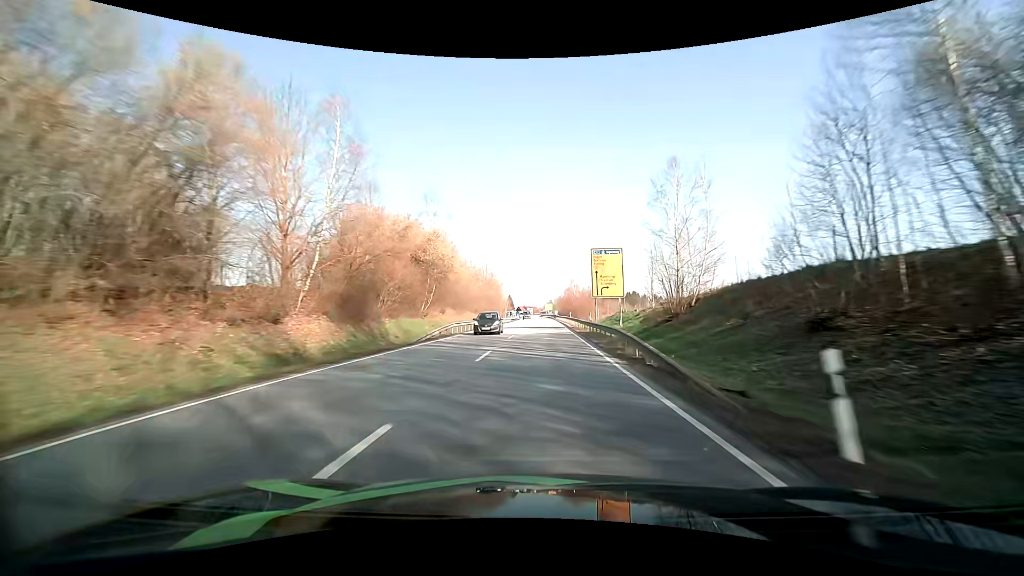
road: primary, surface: asphalt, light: Day
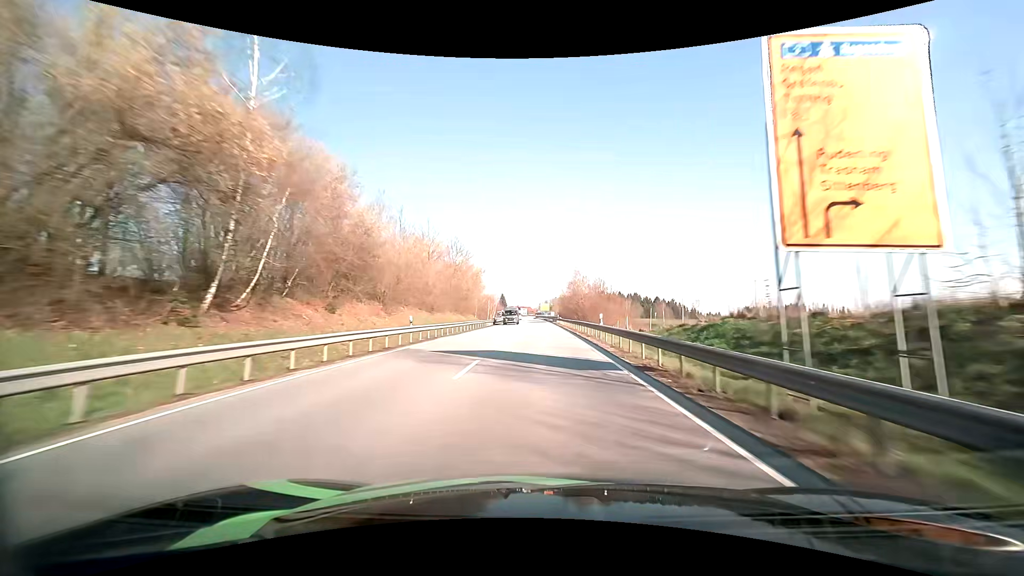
(+0.1, +30.8) m; 0°
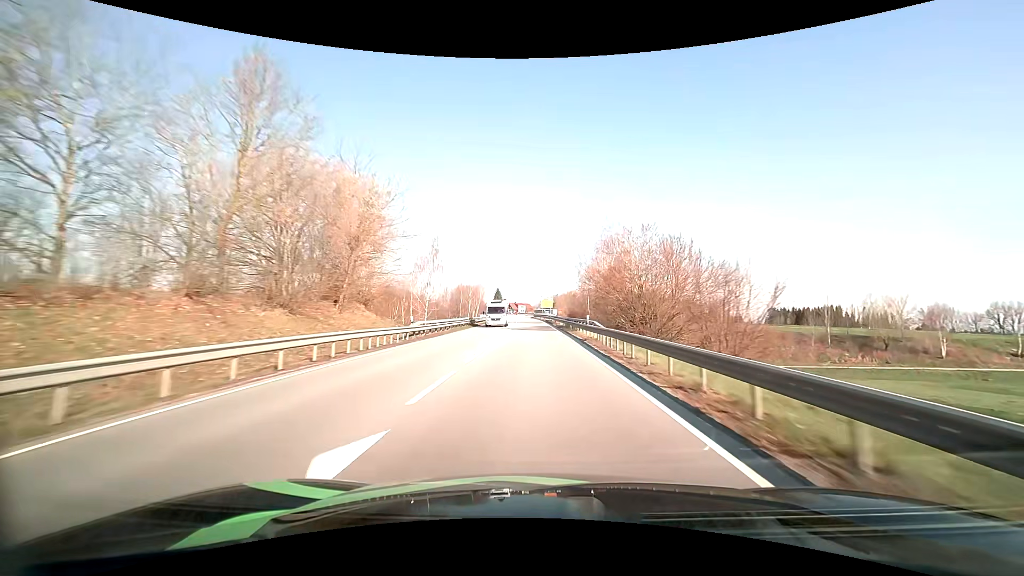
(+0.3, +46.3) m; 0°
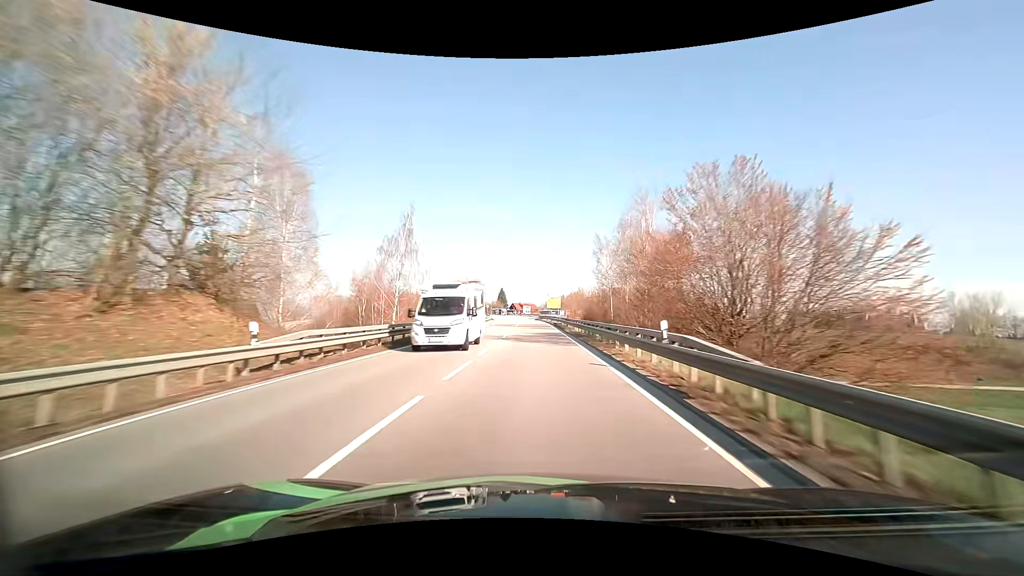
(-0.1, +15.4) m; -1°
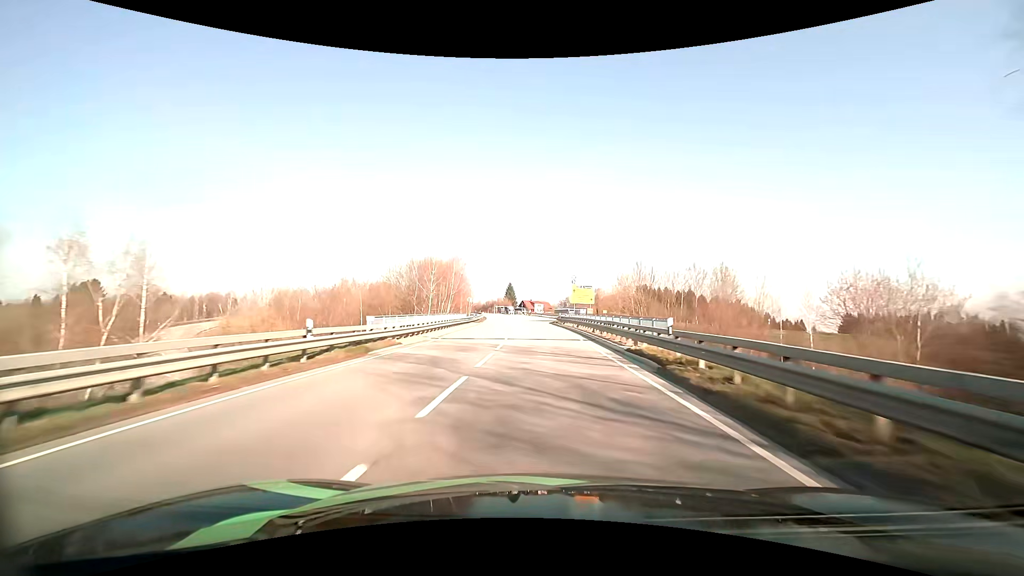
(-0.6, +45.9) m; -1°
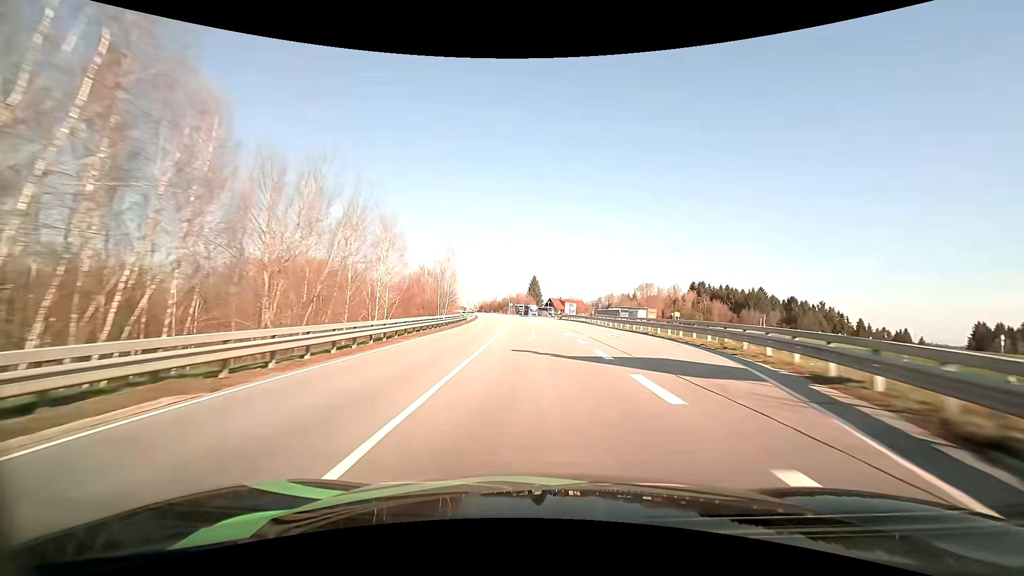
(-1.5, +60.1) m; -3°
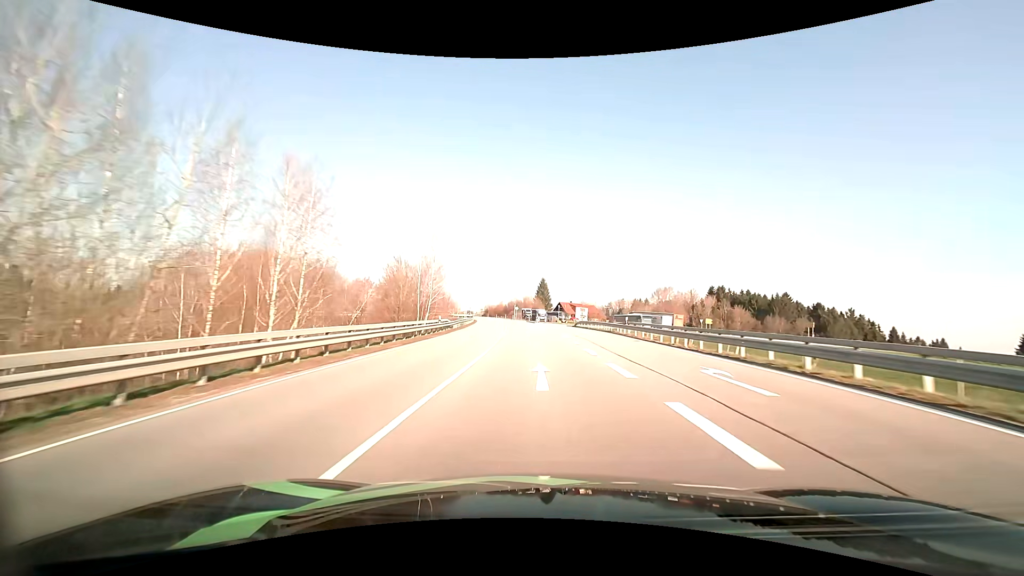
(-0.2, +14.8) m; -1°
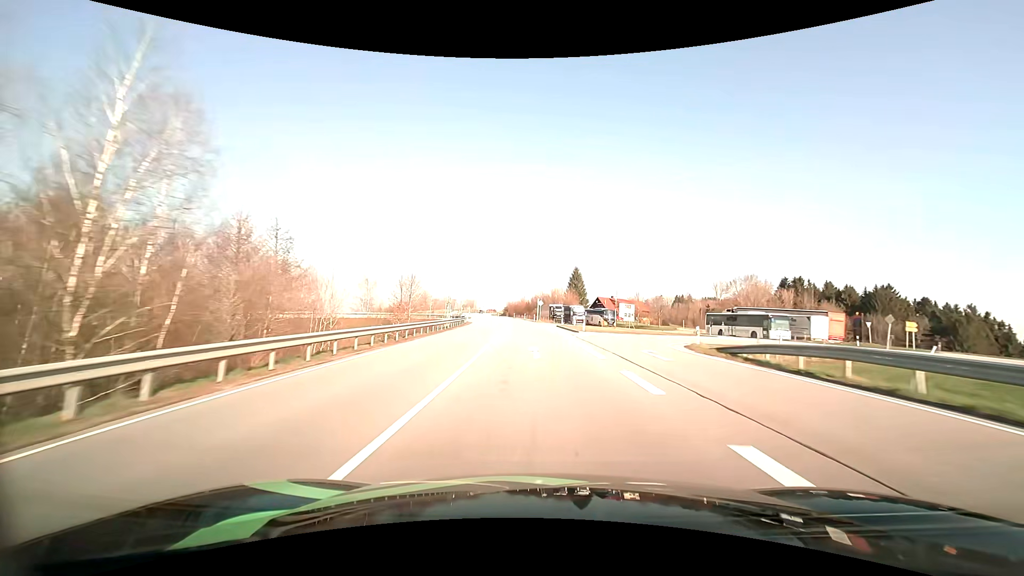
(-1.0, +44.4) m; -3°
(0, +10) (0, +20) (-1, +30) (-1, +40) (-2, +50) (-3, +60) (-3, +70) (-4, +80) (-6, +90) (-7, +100) m
